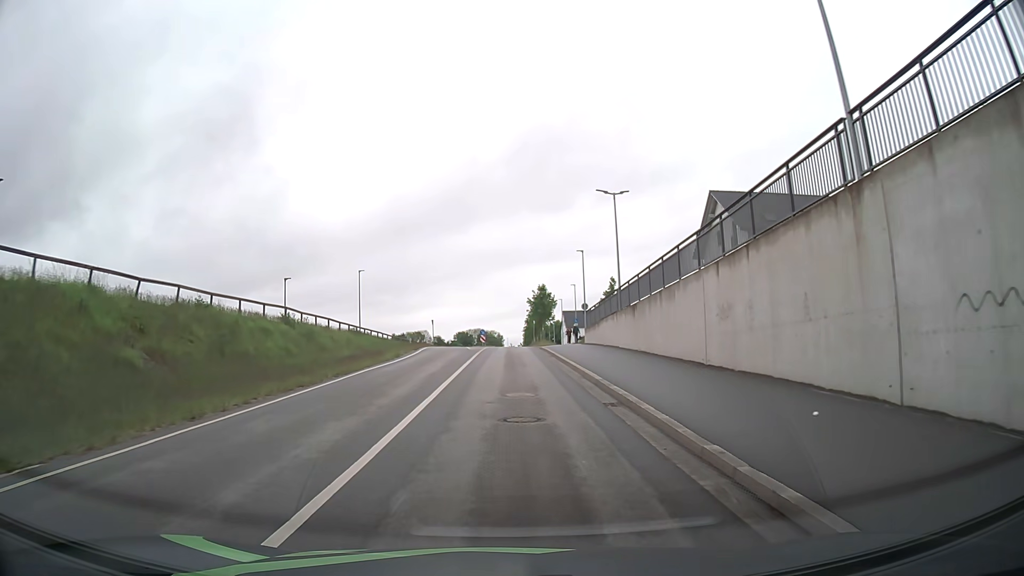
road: unclassified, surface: asphalt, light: Day
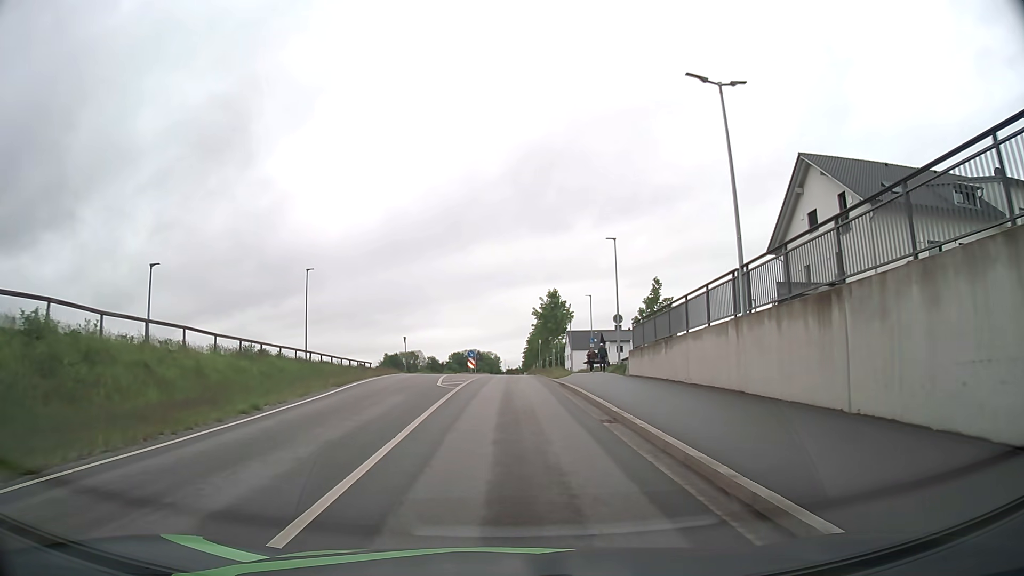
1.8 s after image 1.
(+0.2, +18.5) m; +1°
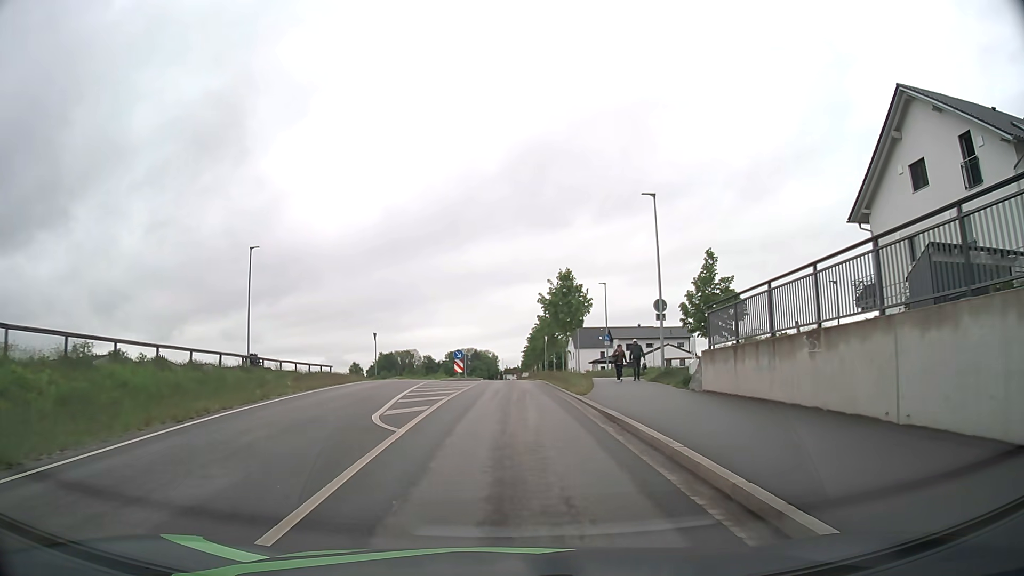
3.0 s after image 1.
(0.0, +11.8) m; 0°
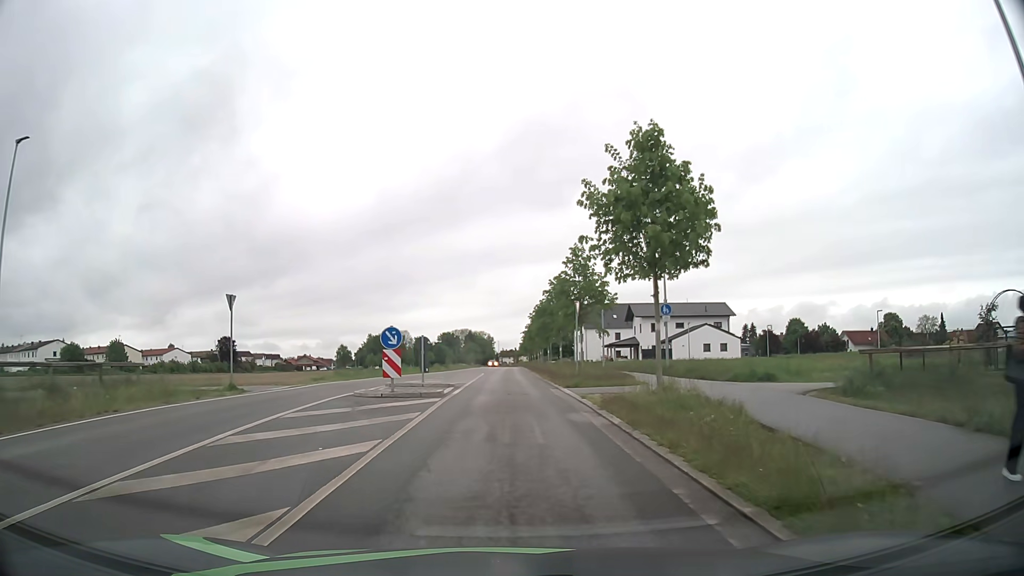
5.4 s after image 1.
(+0.1, +22.8) m; +1°
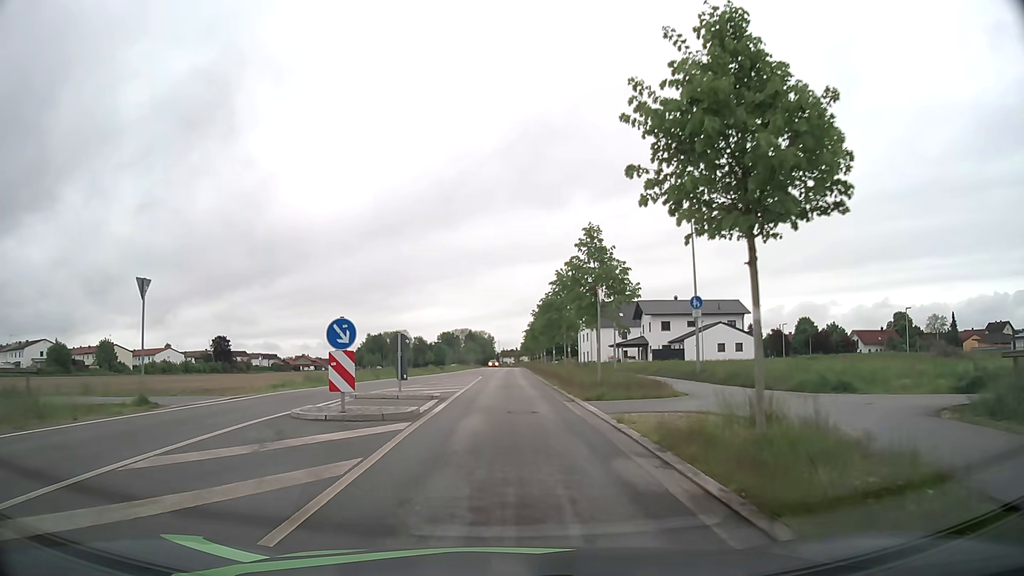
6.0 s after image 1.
(0.0, +5.7) m; -1°
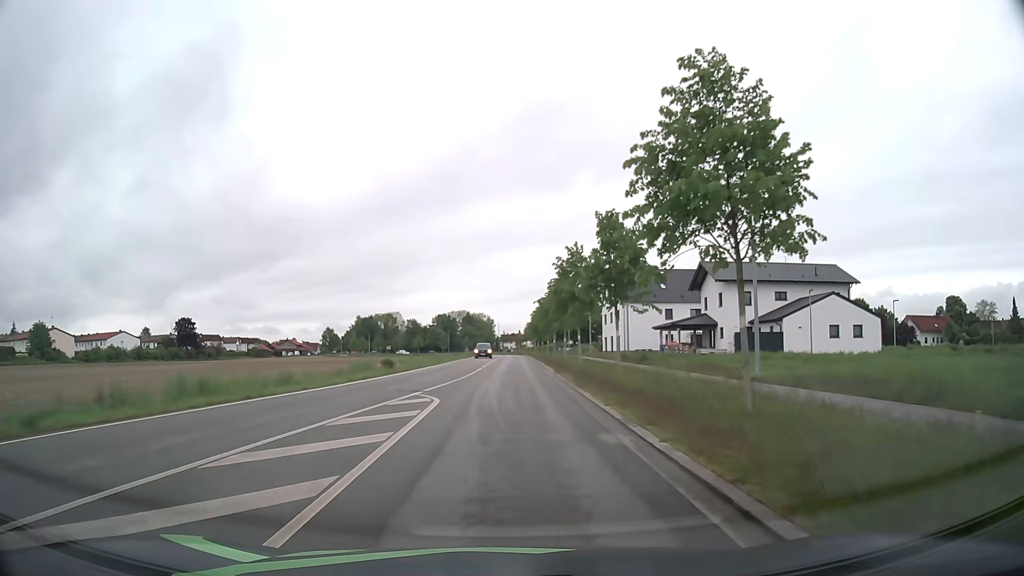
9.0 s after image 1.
(0.0, +29.2) m; 0°
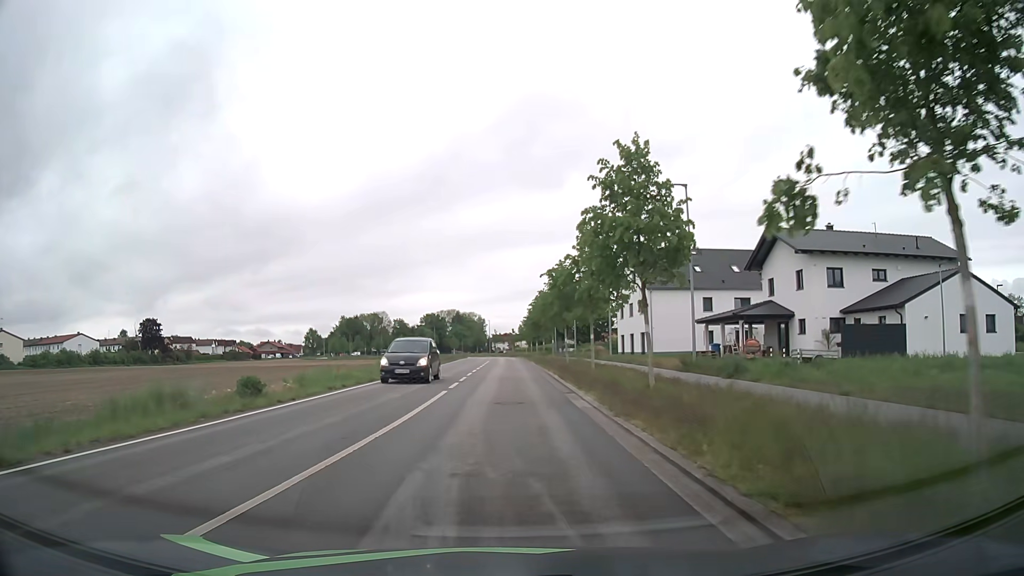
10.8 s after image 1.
(+0.1, +18.4) m; +1°
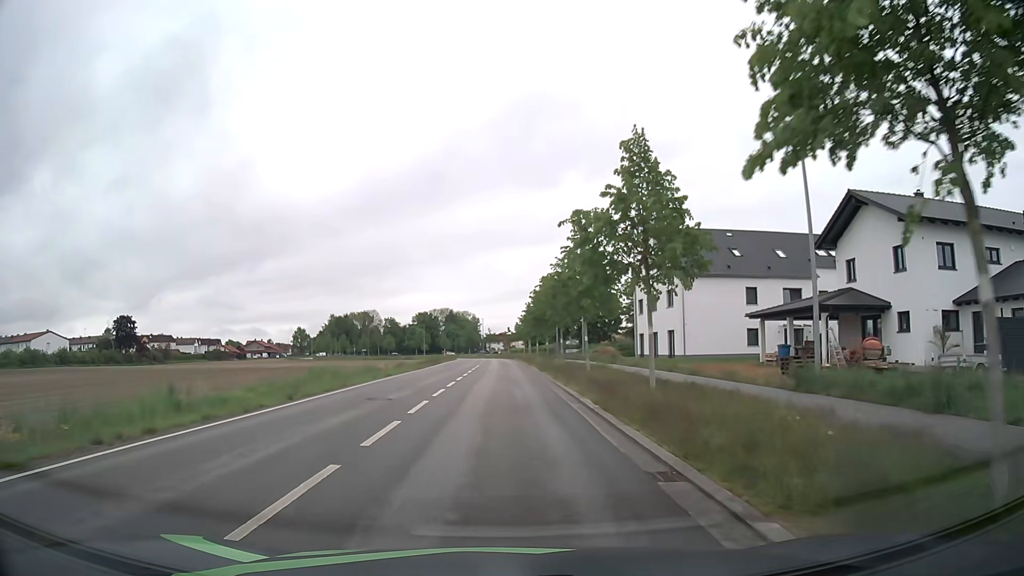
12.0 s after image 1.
(0.0, +12.4) m; 0°
(0, +10) (0, +20) (0, +30) (0, +40) (0, +50) (-1, +60) (-1, +70) (-1, +80) (-2, +90) (-2, +100) m
